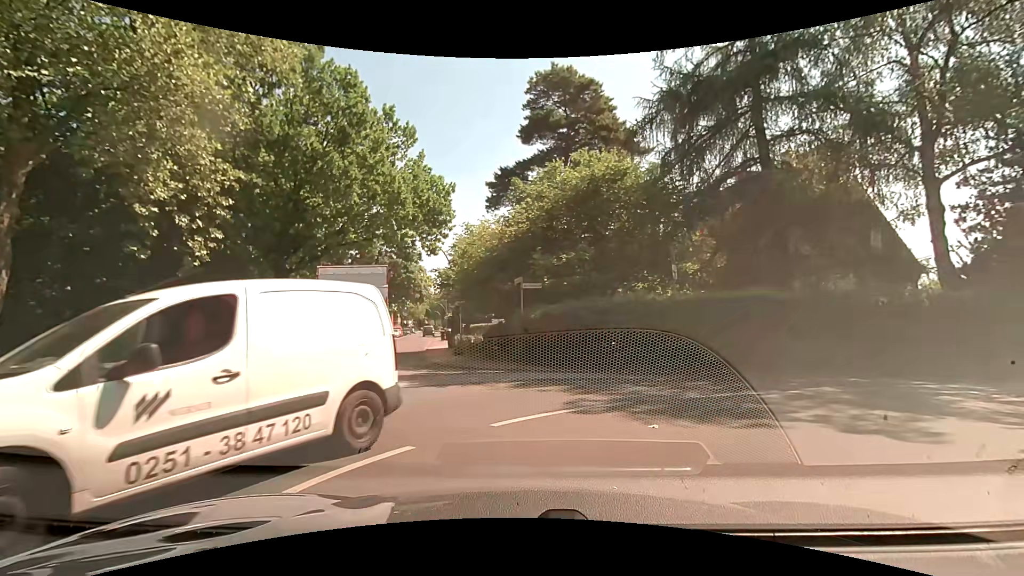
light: Day
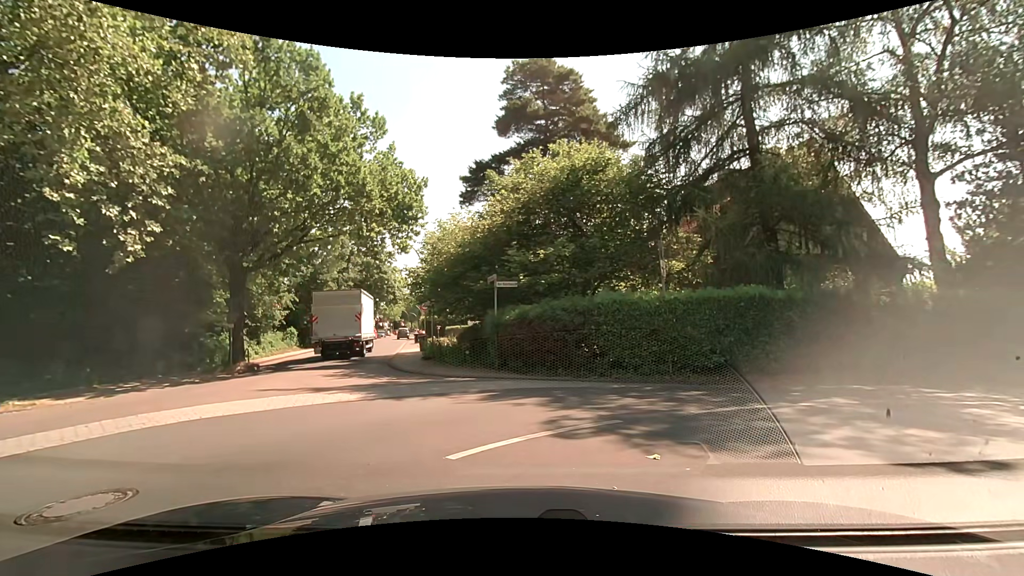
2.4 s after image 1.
(0.0, +1.4) m; 0°
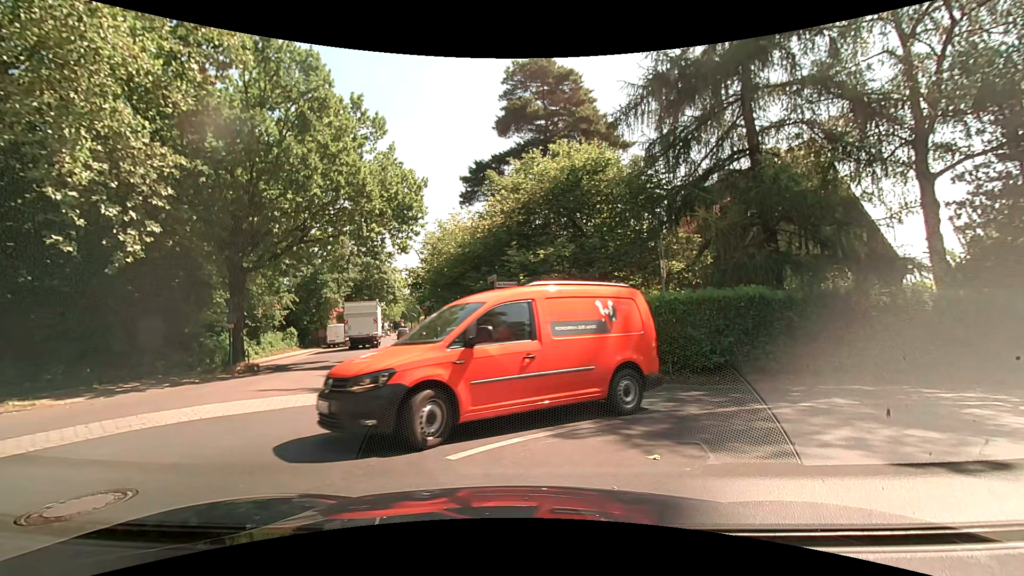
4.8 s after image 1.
(0.0, +0.1) m; 0°
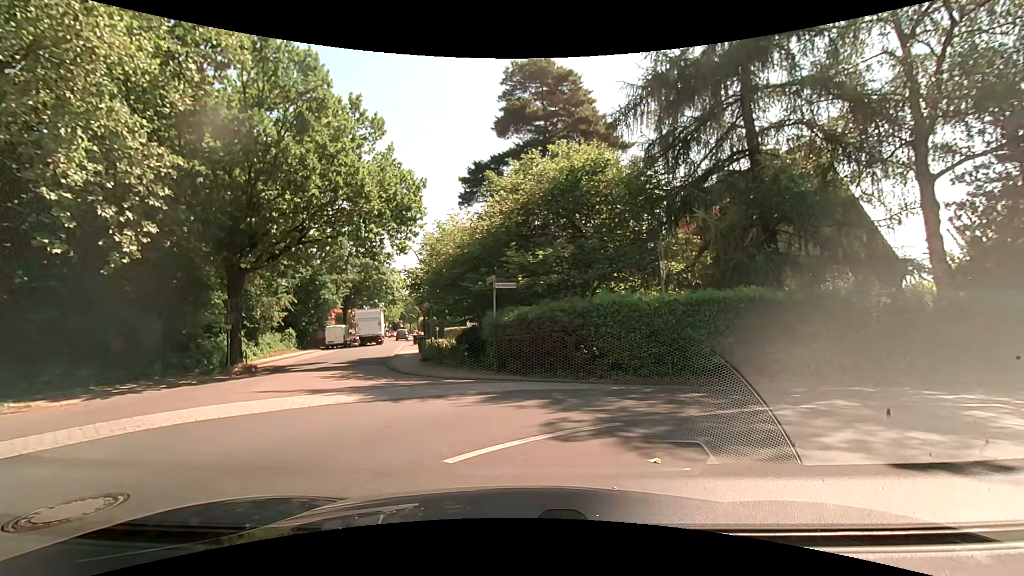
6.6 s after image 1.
(0.0, 0.0) m; 0°
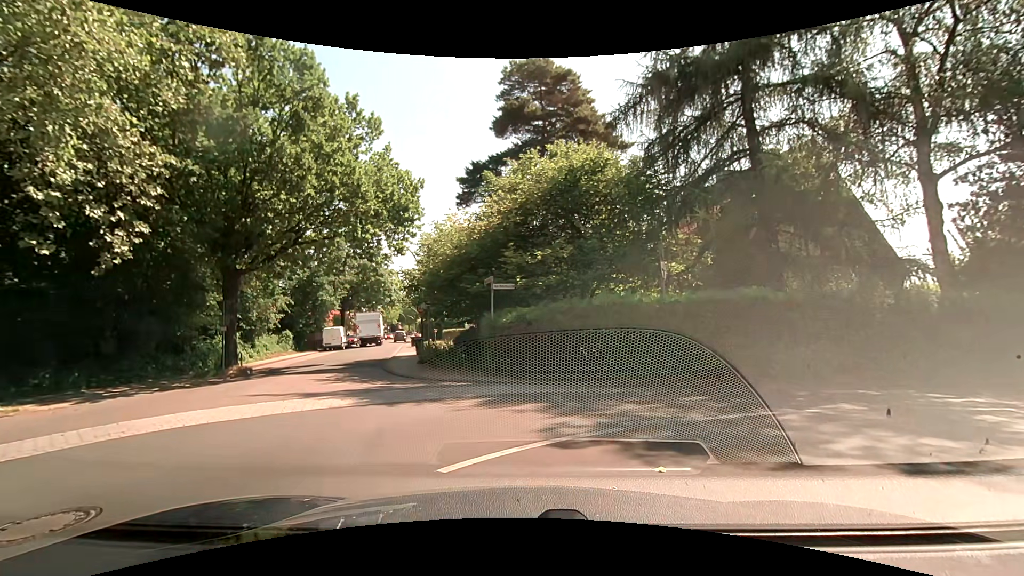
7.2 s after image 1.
(0.0, +0.2) m; 0°
